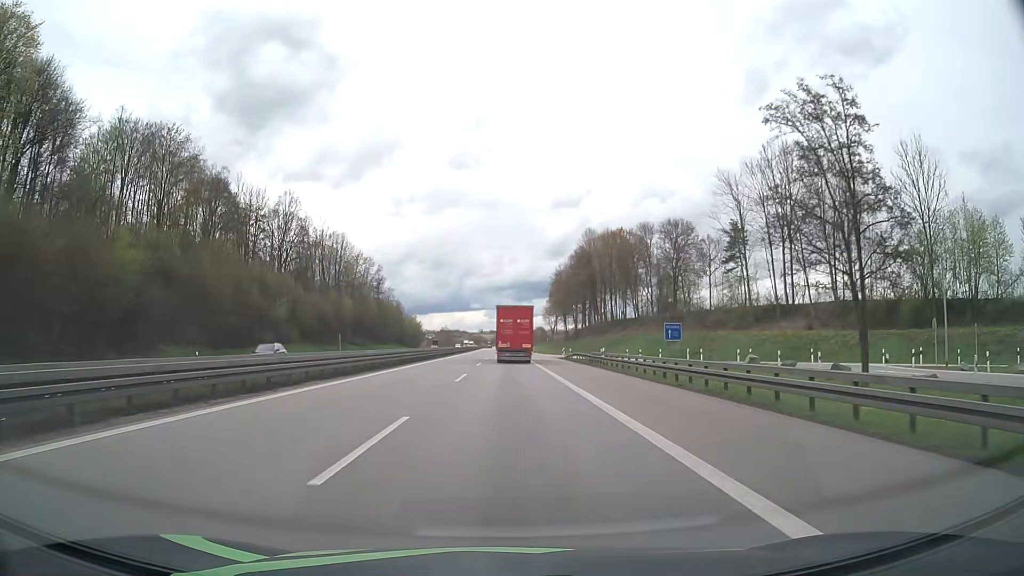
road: motorway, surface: asphalt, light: Day
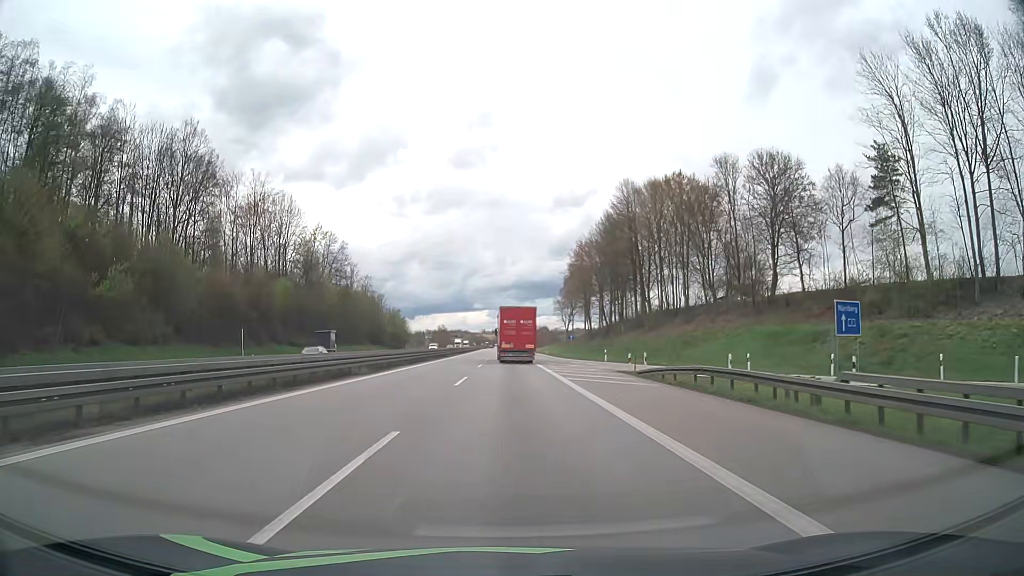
(-0.2, +38.2) m; 0°
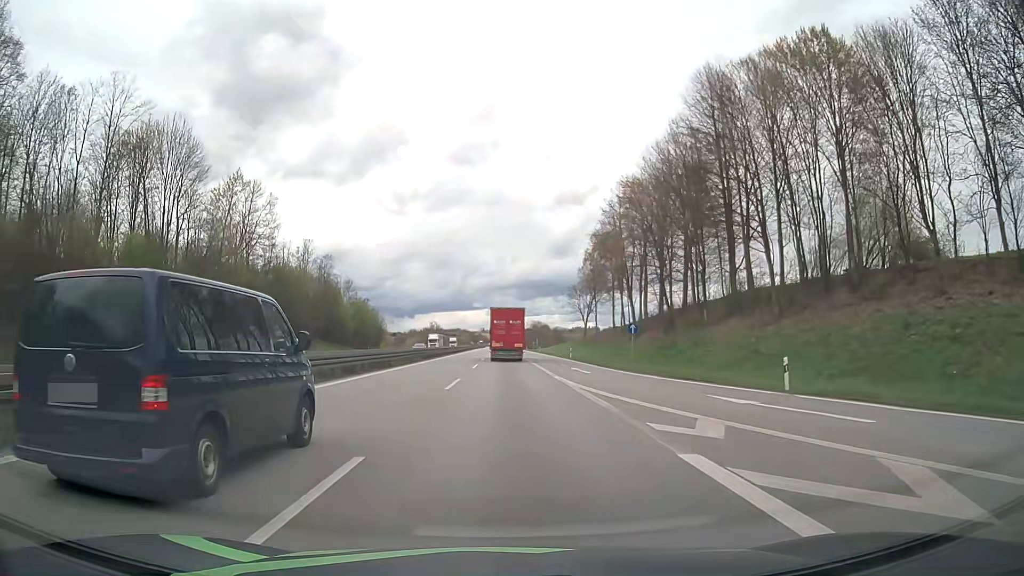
(0.0, +38.9) m; 0°
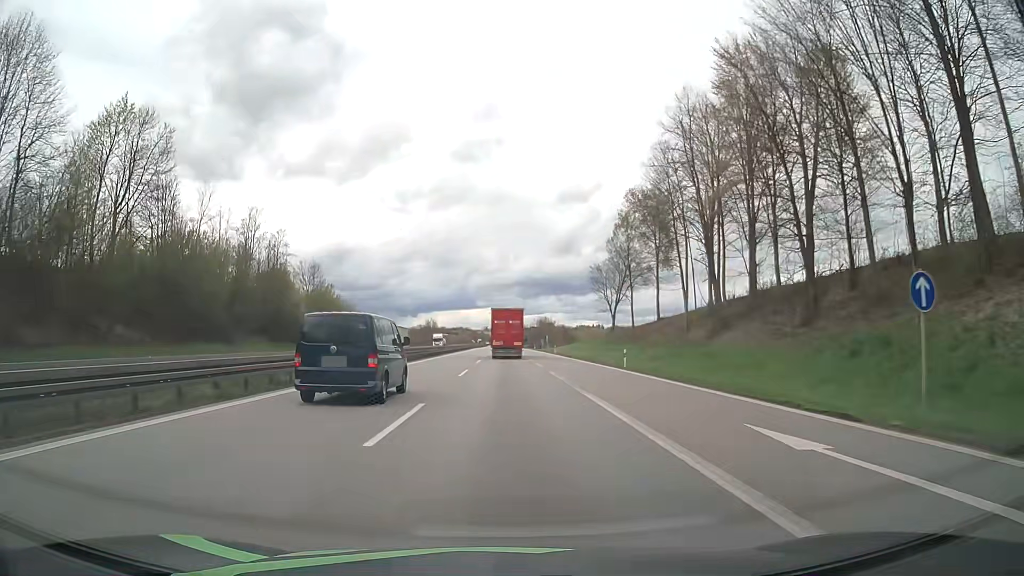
(0.0, +29.6) m; 0°
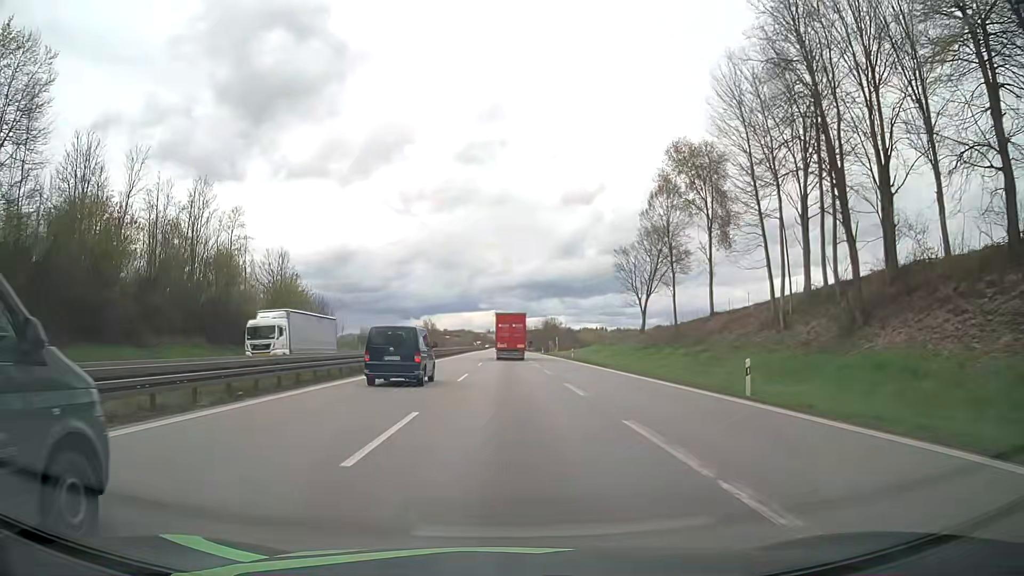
(0.0, +19.4) m; 0°
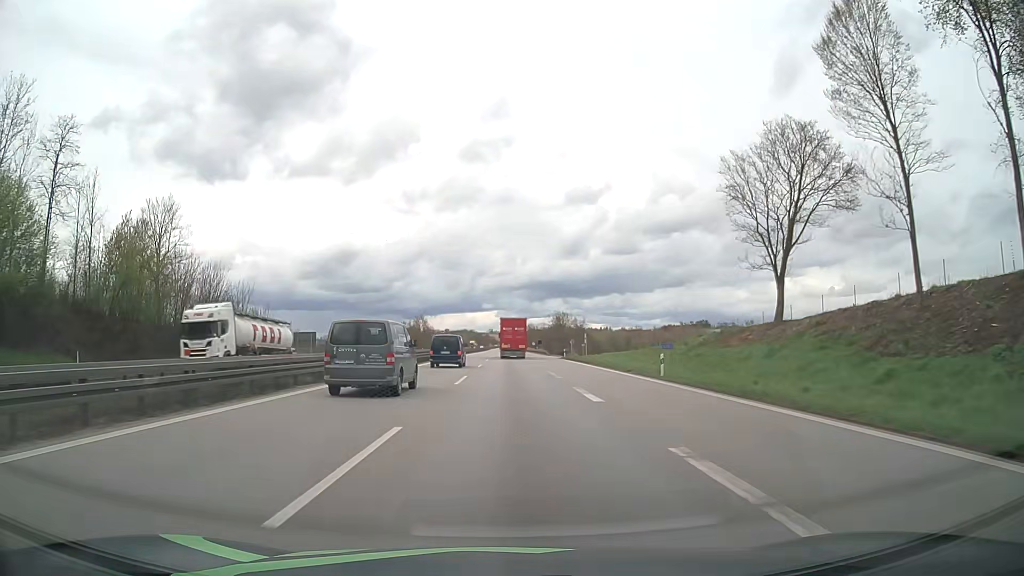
(-0.1, +38.9) m; 0°
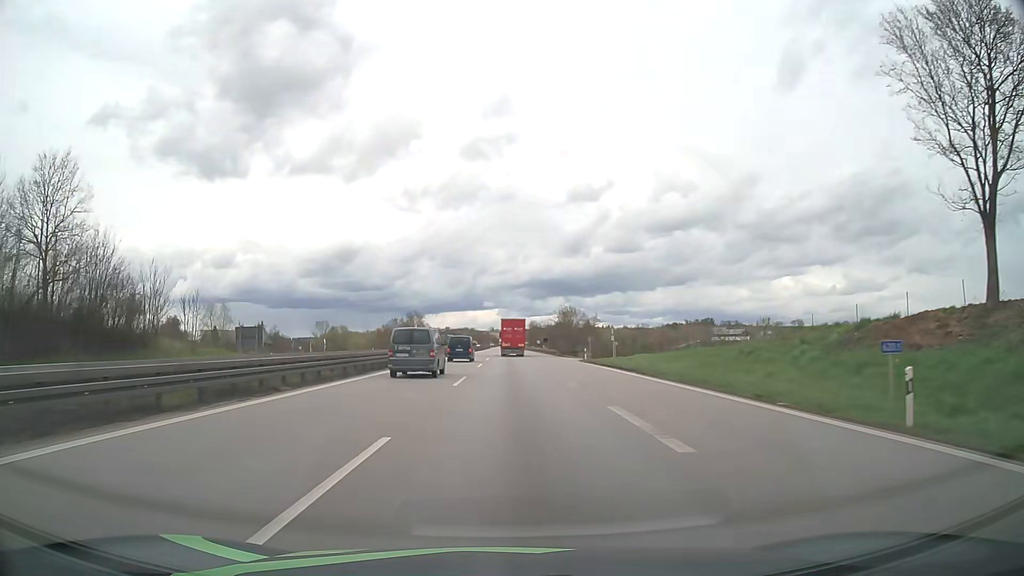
(-0.1, +19.5) m; -1°
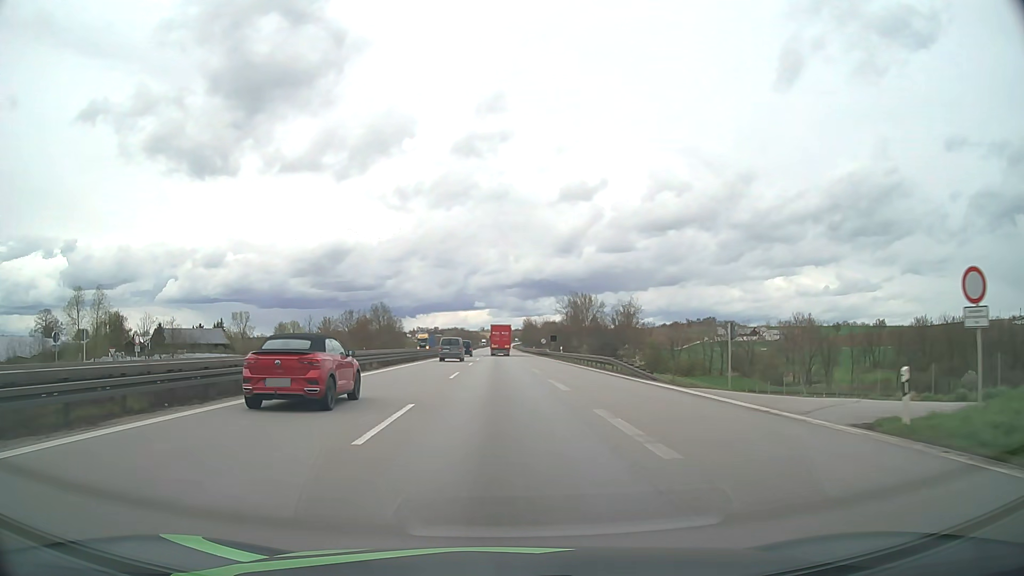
(+0.3, +49.1) m; +1°
(0, +10) (0, +20) (0, +30) (-1, +40) (-1, +50) (-1, +60) (-1, +70) (-1, +80) (-1, +90) (-1, +100) m
